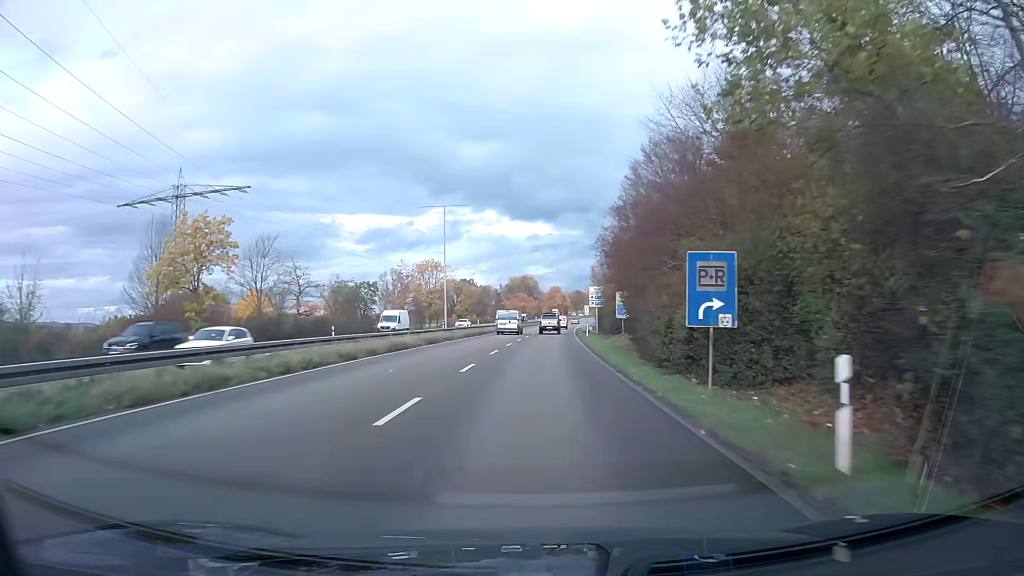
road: trunk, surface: asphalt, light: Day
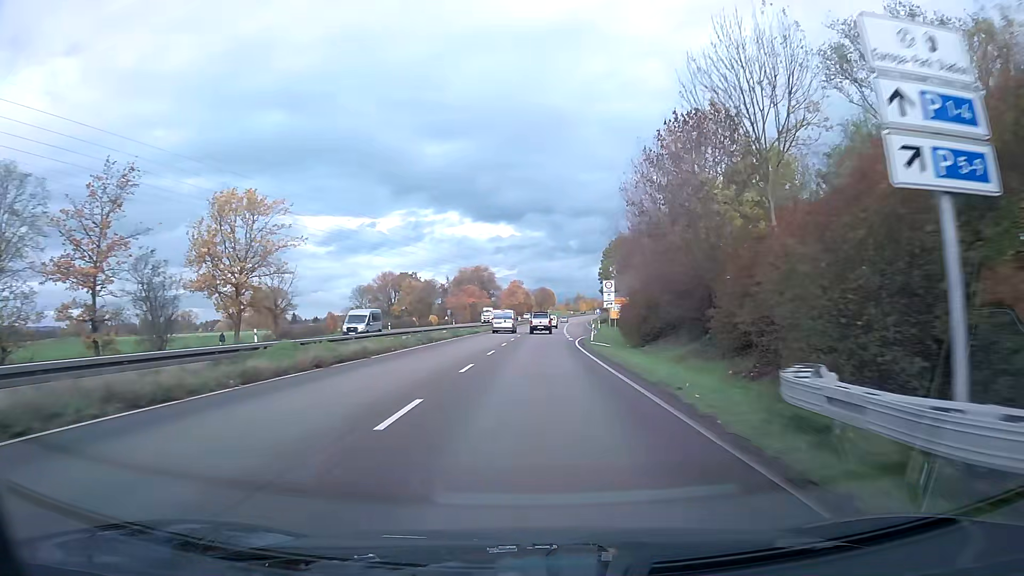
(+1.8, +62.6) m; +3°
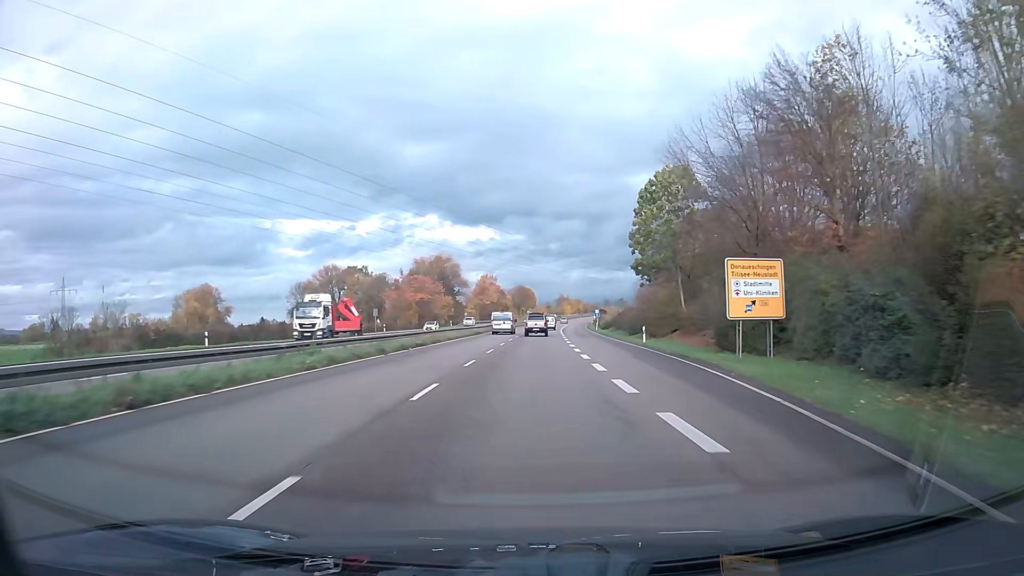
(+0.8, +49.9) m; +2°
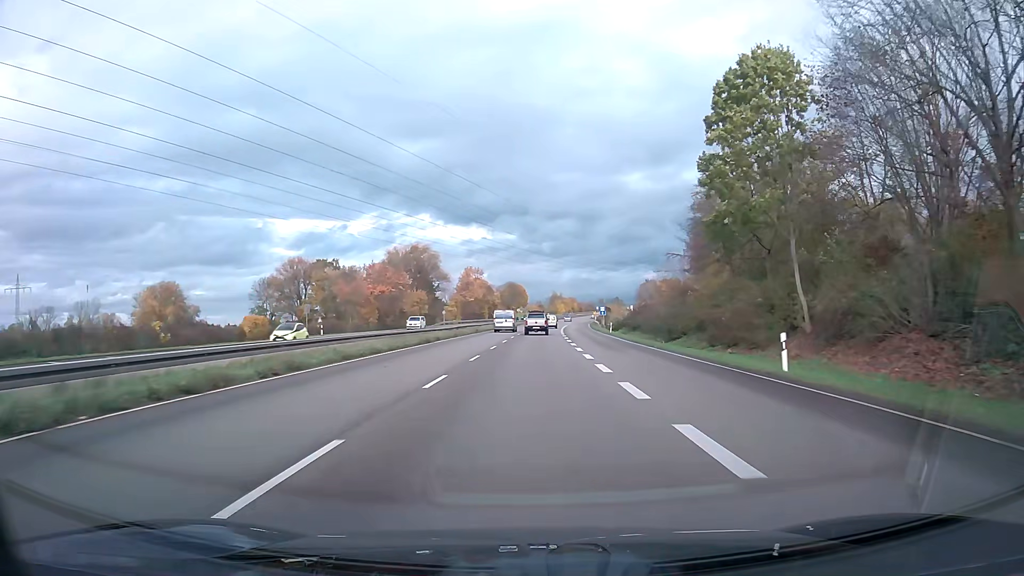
(+0.2, +25.0) m; +1°
